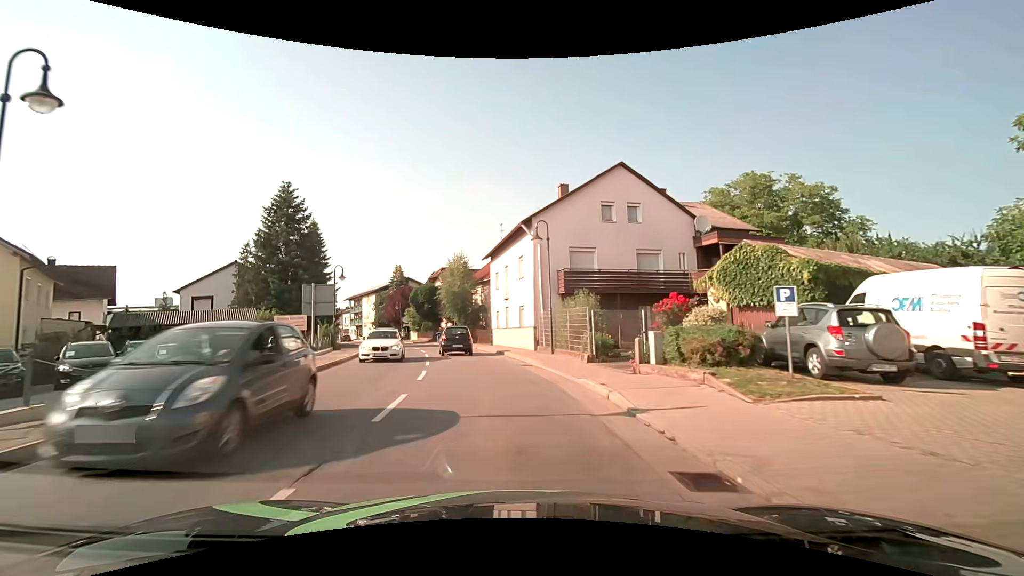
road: secondary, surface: asphalt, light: Day
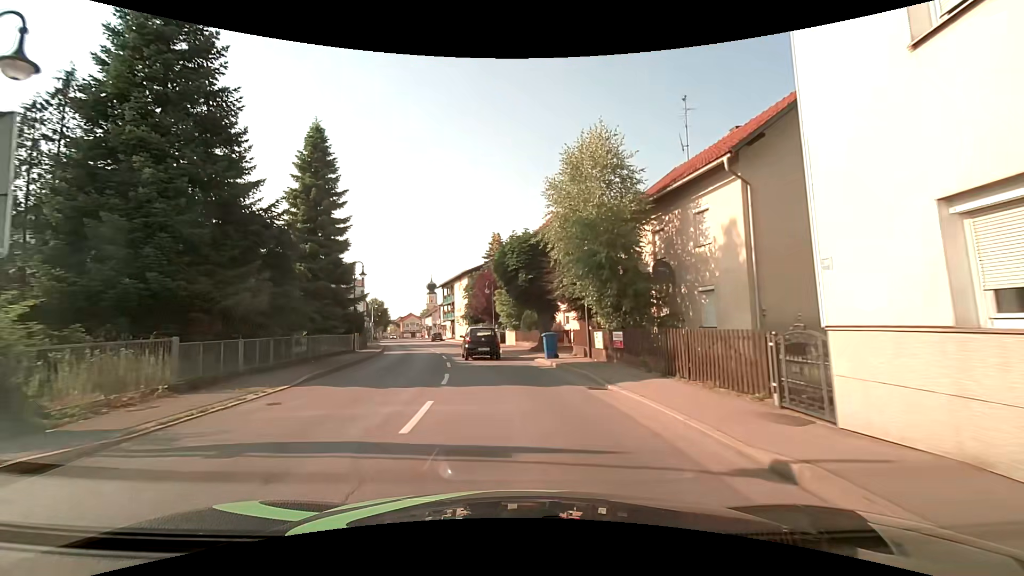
(-4.0, +30.7) m; -14°
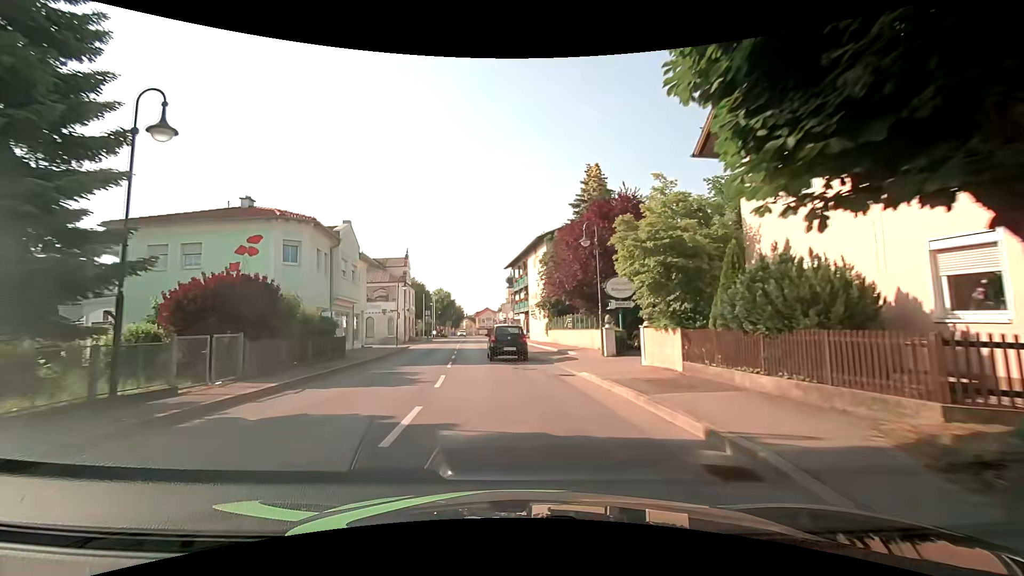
(-2.0, +24.7) m; -9°
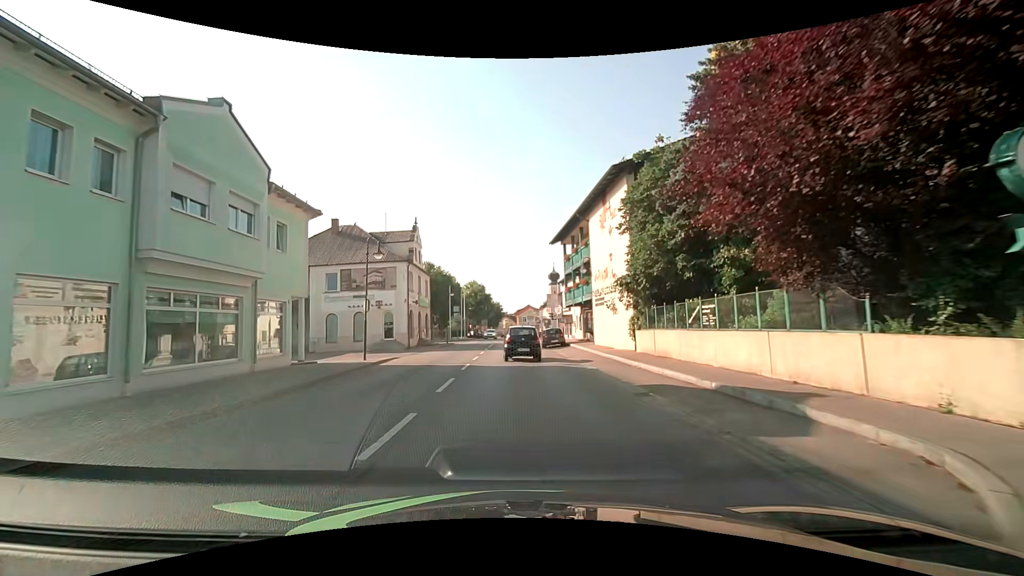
(-0.9, +18.4) m; -4°
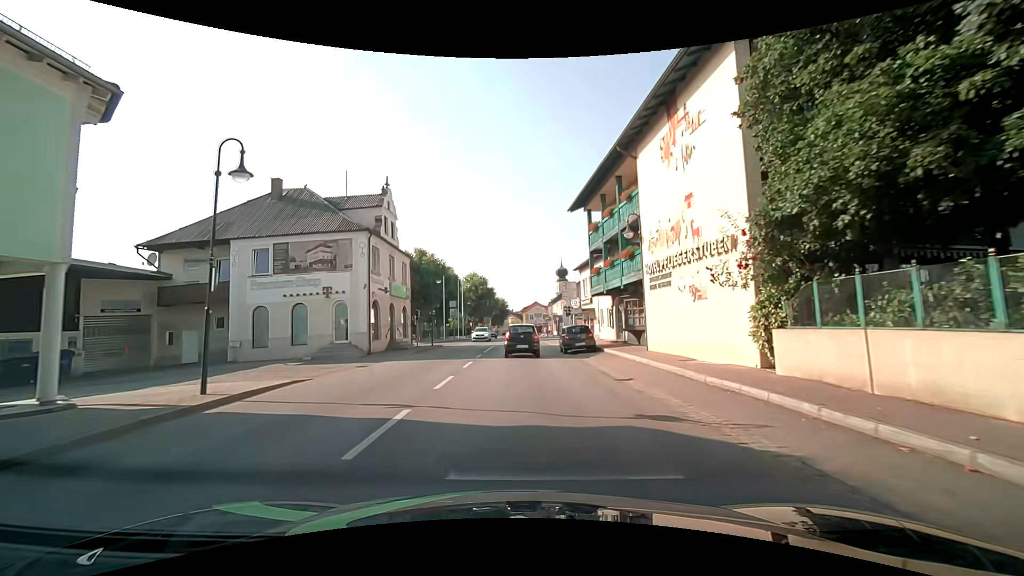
(-0.2, +12.1) m; -1°
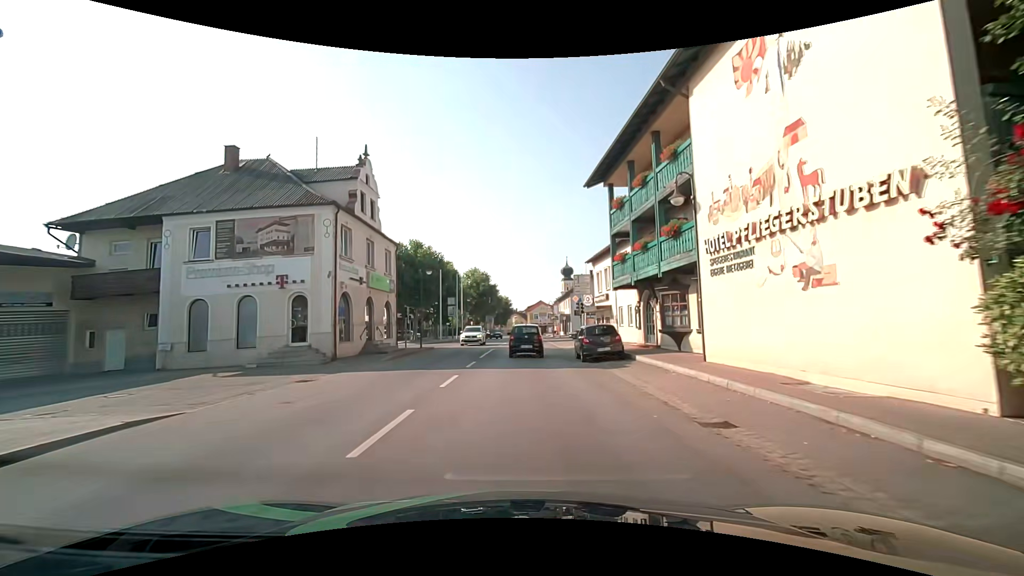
(0.0, +5.9) m; 0°
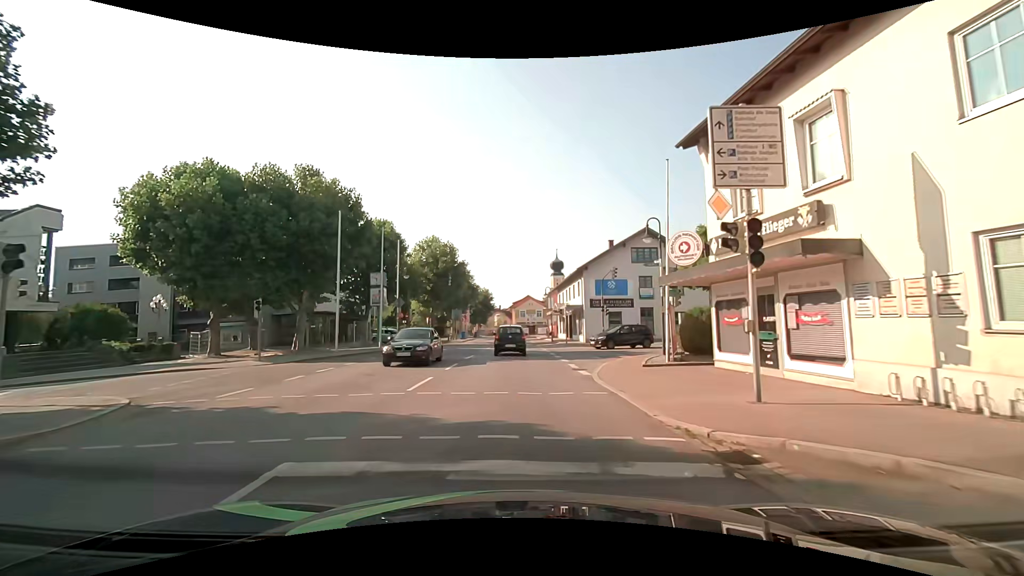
(+0.2, +28.6) m; +1°
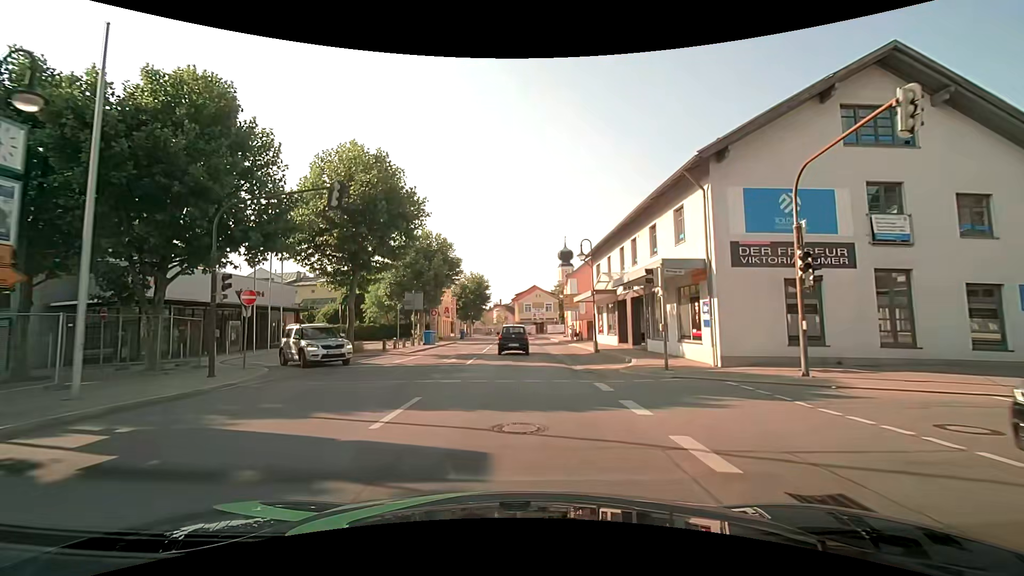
(0.0, +28.1) m; 0°
(0, +10) (0, +20) (-1, +30) (-1, +40) (-1, +50) (-1, +60) (0, +70) (+2, +80) (+7, +88) (+15, +95) m
